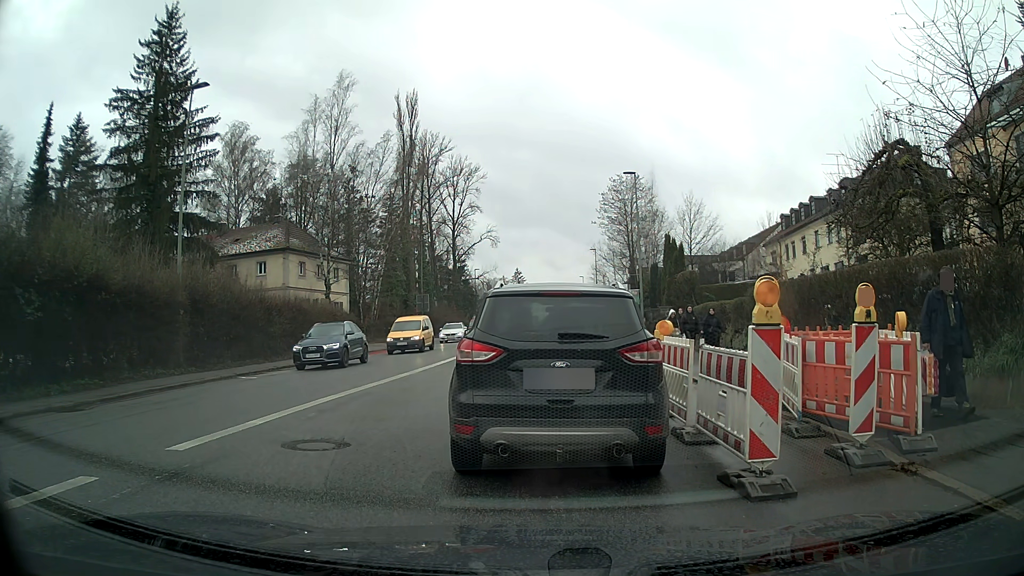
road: tertiary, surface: asphalt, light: Day
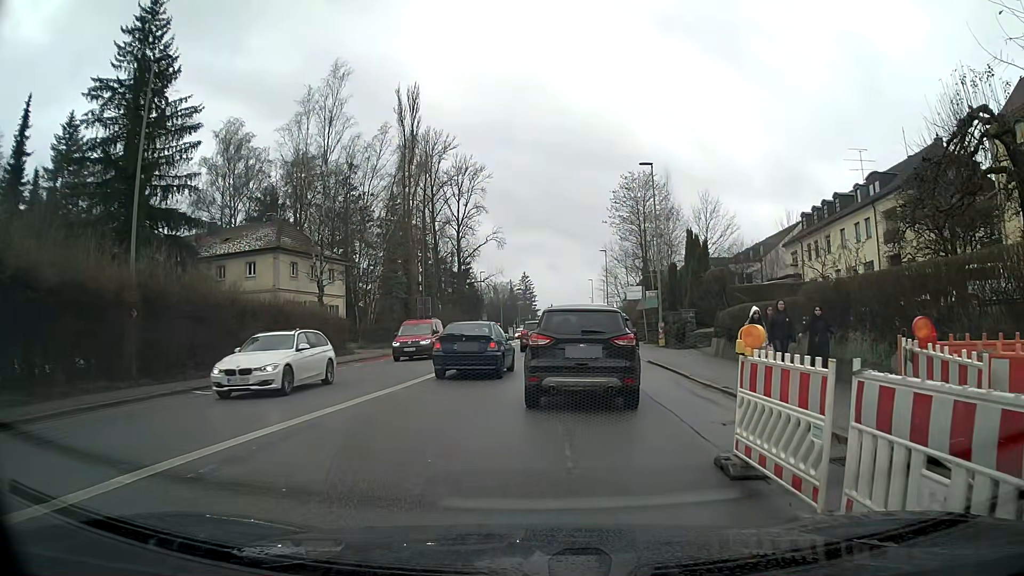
(0.0, +3.8) m; -1°
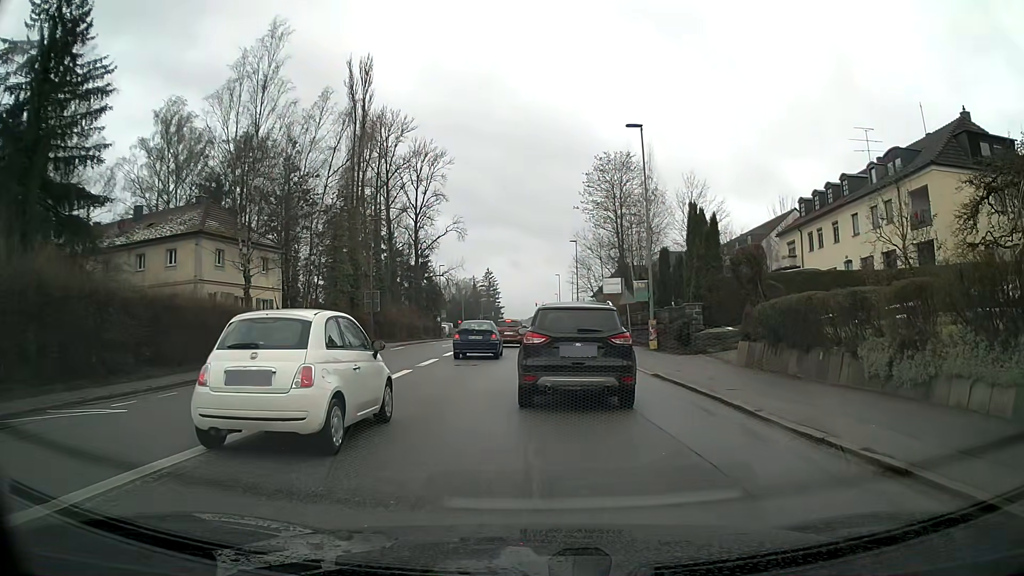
(+0.1, +7.4) m; +4°
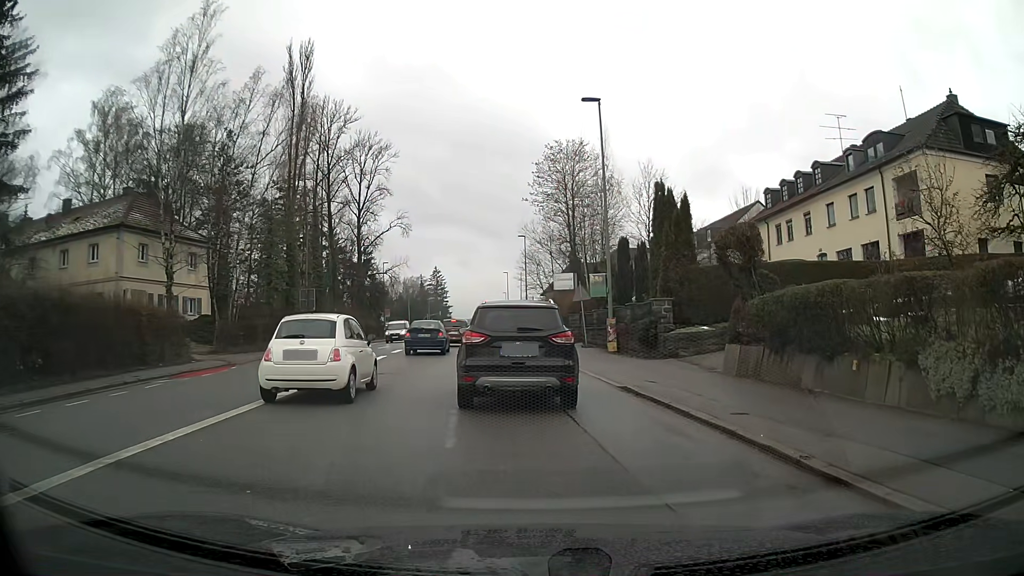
(+0.1, +3.7) m; +4°
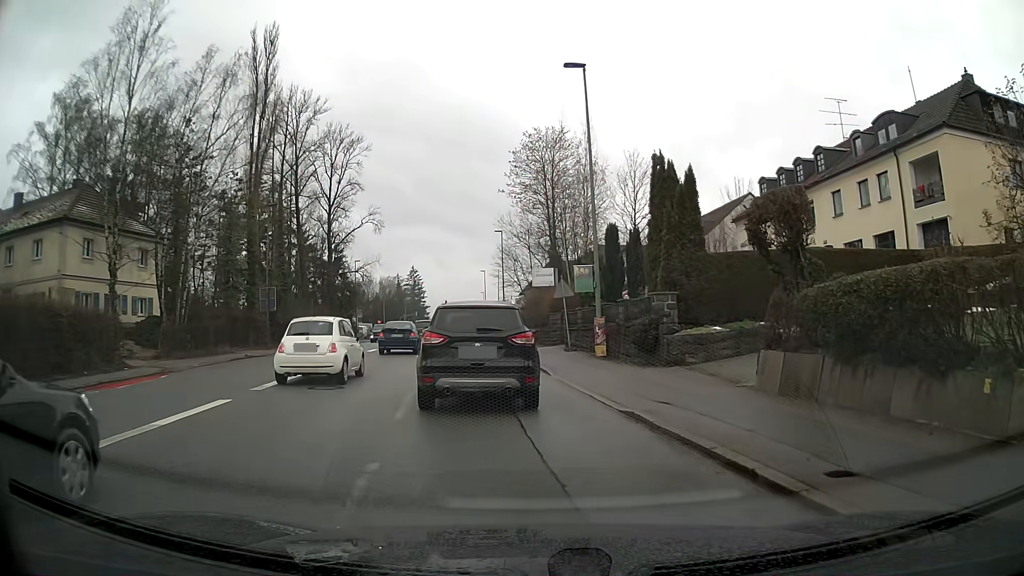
(+0.1, +3.9) m; +1°
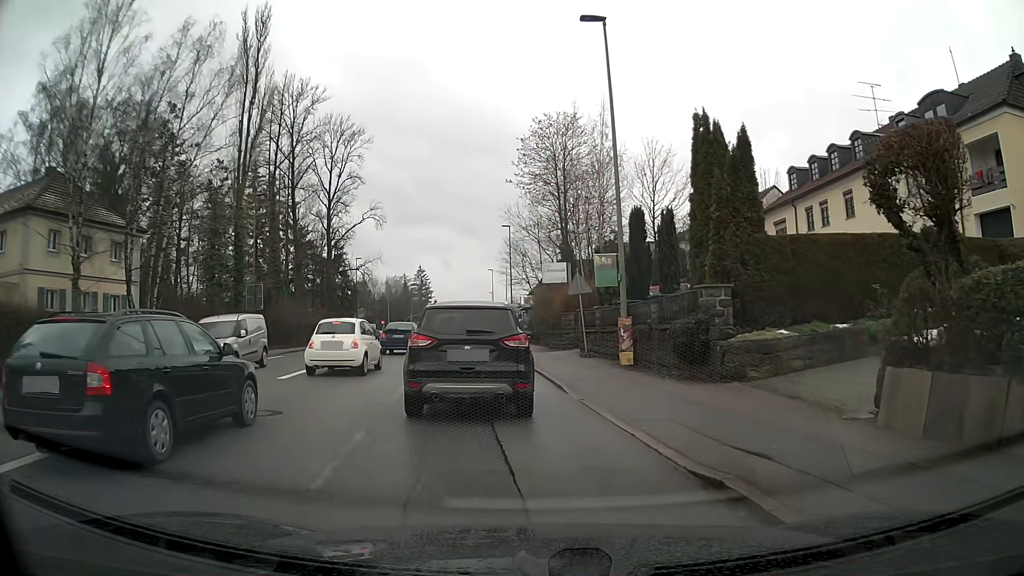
(0.0, +4.1) m; -1°
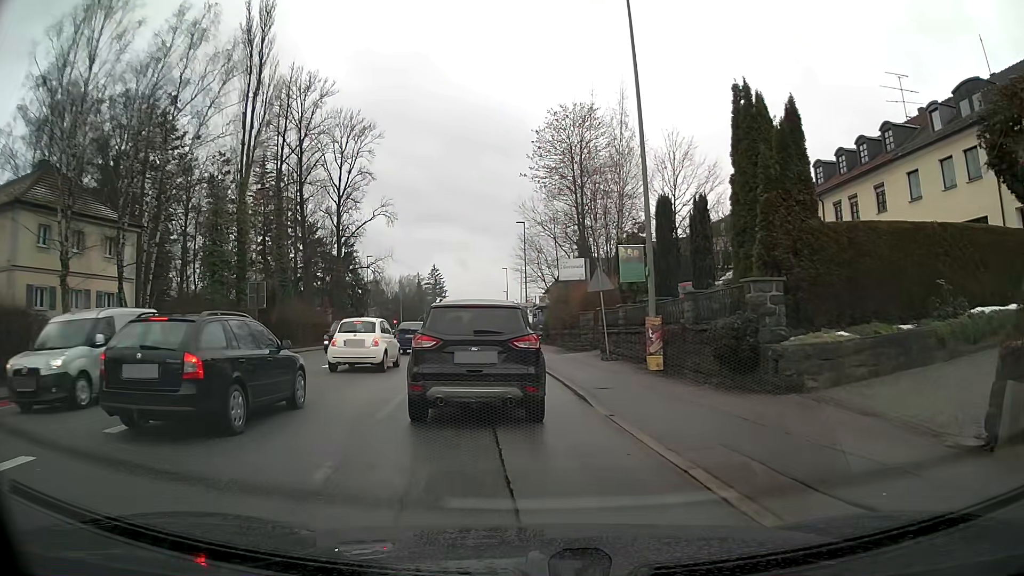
(0.0, +2.0) m; -1°
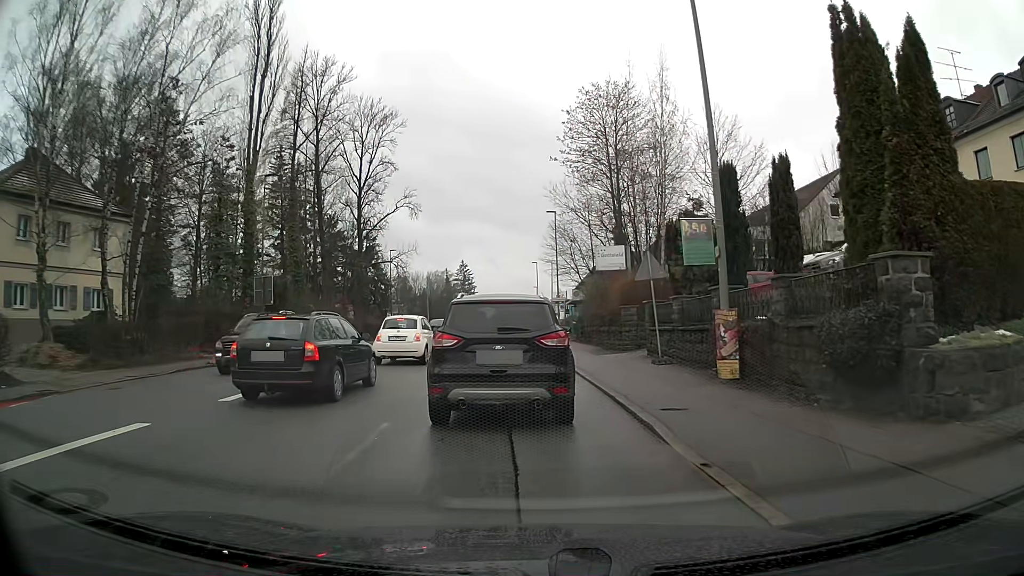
(-0.1, +3.6) m; -3°
(0, +10) (0, +20) (-1, +30) (-1, +40) (-1, +50) (-1, +60) (-2, +70) (-2, +80) (-2, +90) (-2, +100) m
